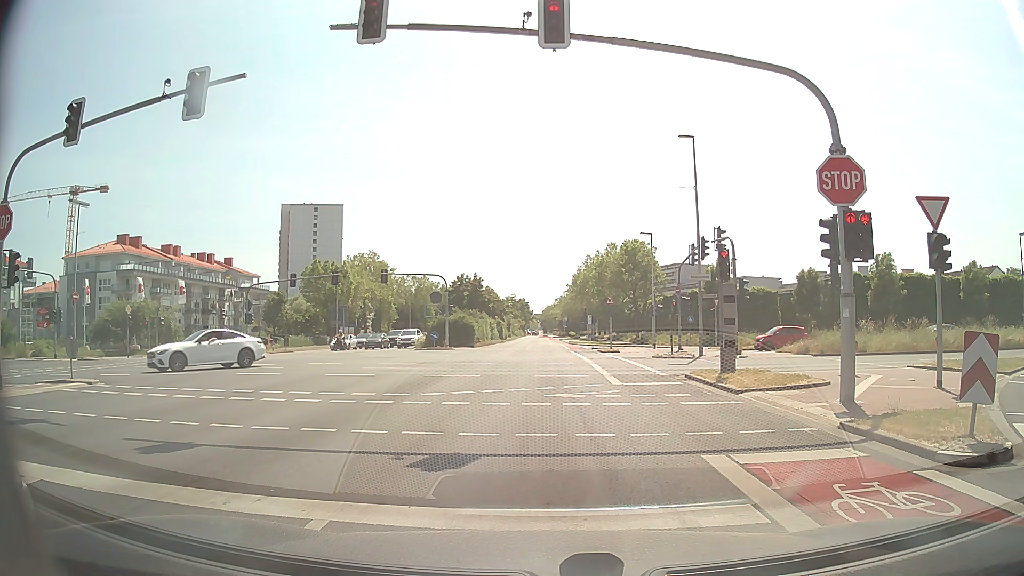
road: secondary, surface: asphalt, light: Day
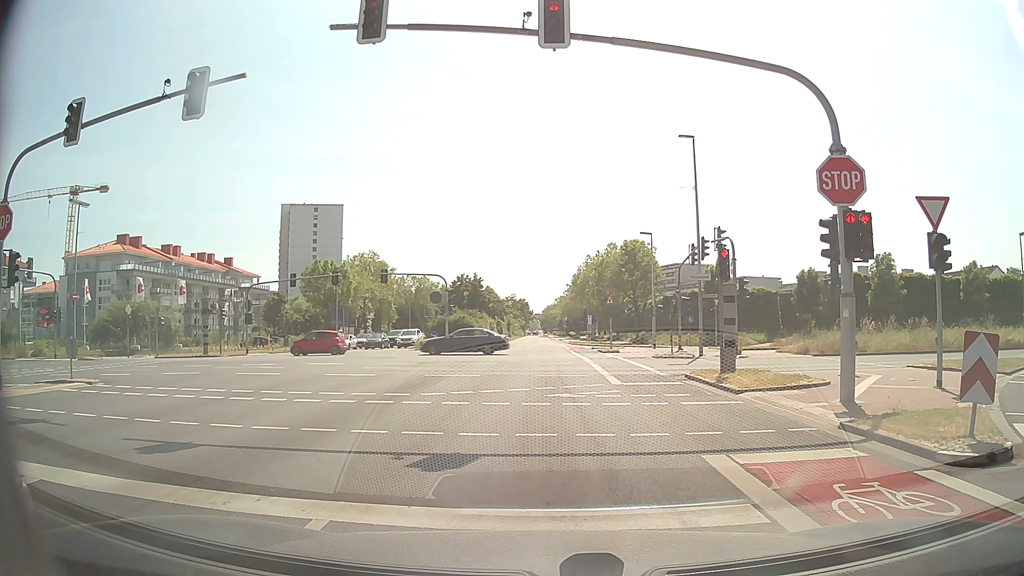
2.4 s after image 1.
(0.0, 0.0) m; 0°
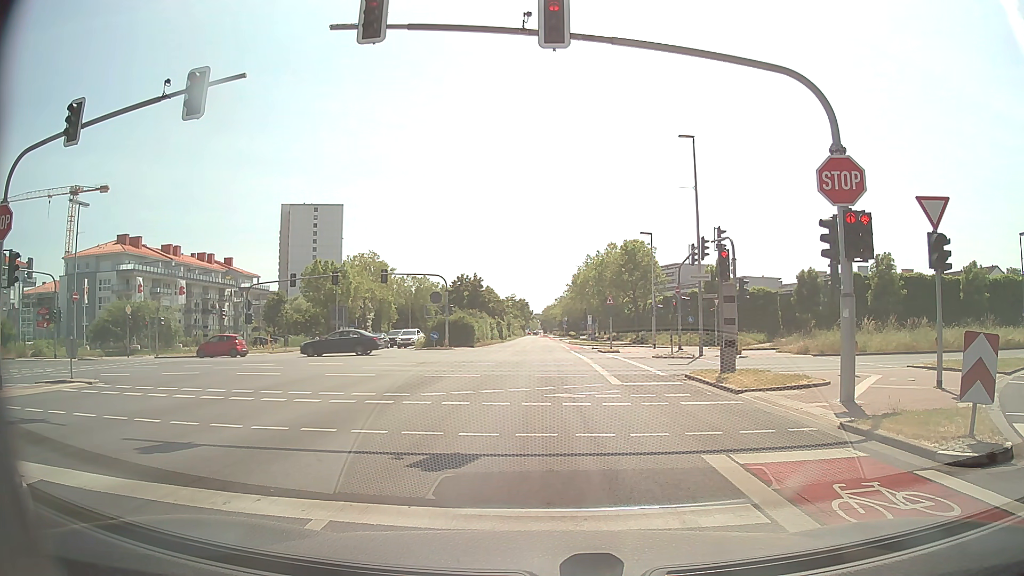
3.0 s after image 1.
(0.0, 0.0) m; 0°
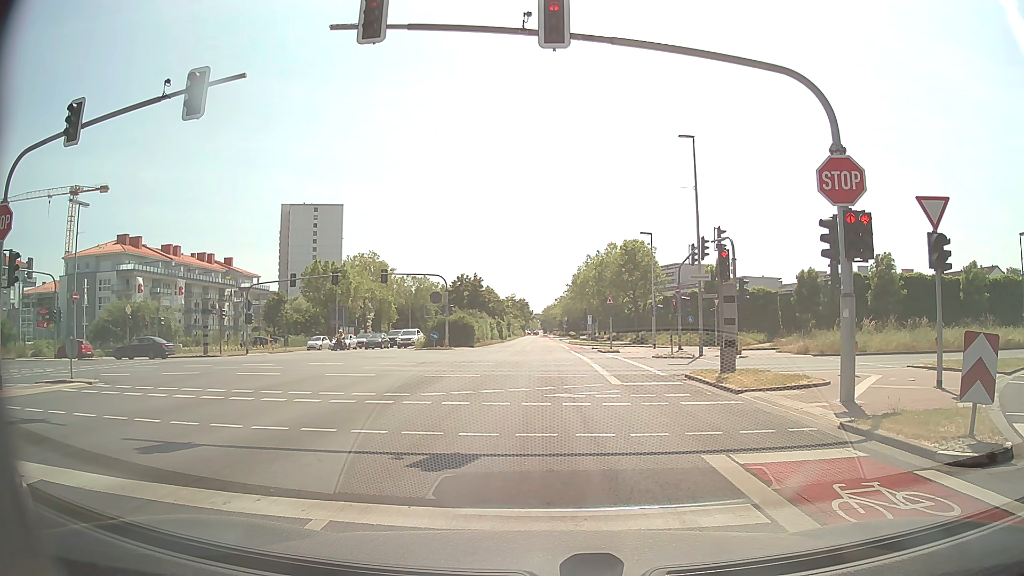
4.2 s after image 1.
(0.0, 0.0) m; 0°
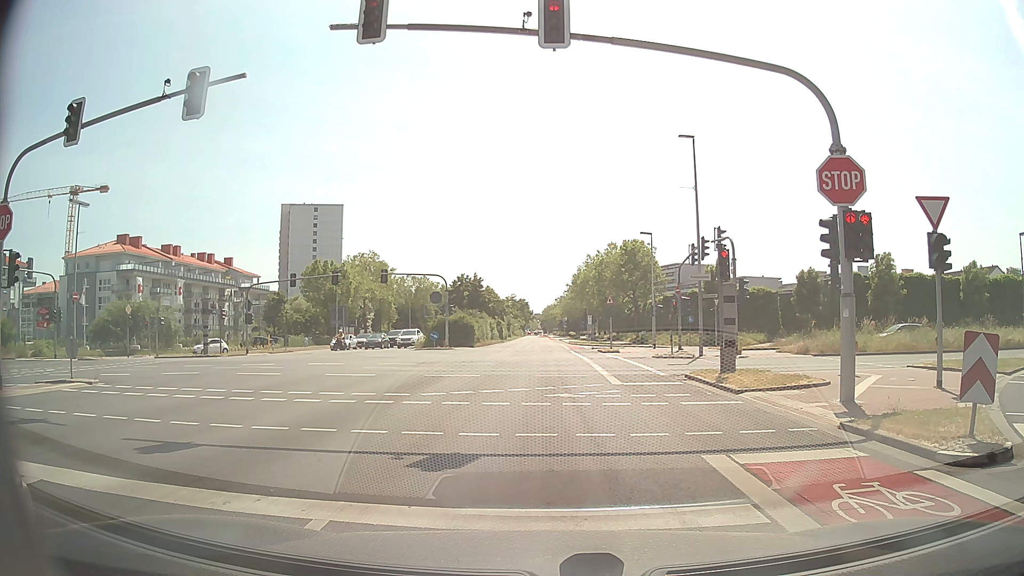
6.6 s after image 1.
(0.0, 0.0) m; 0°
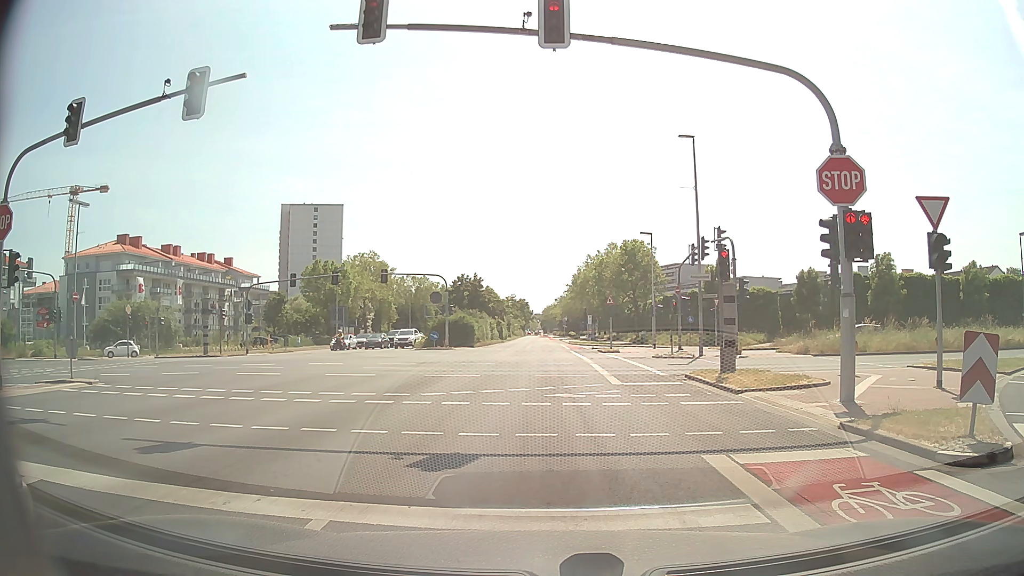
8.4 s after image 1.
(0.0, 0.0) m; 0°
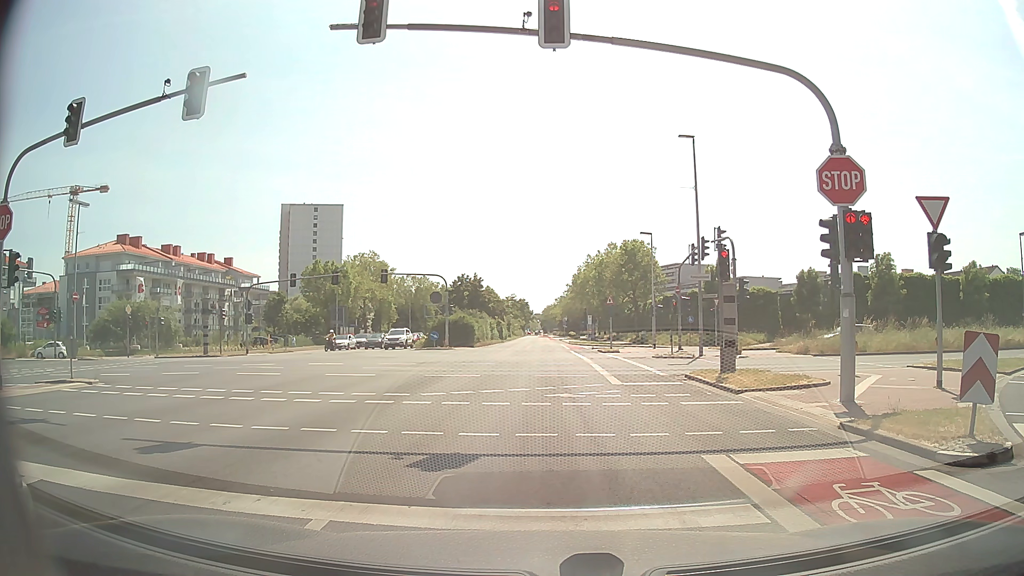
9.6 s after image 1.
(0.0, 0.0) m; 0°
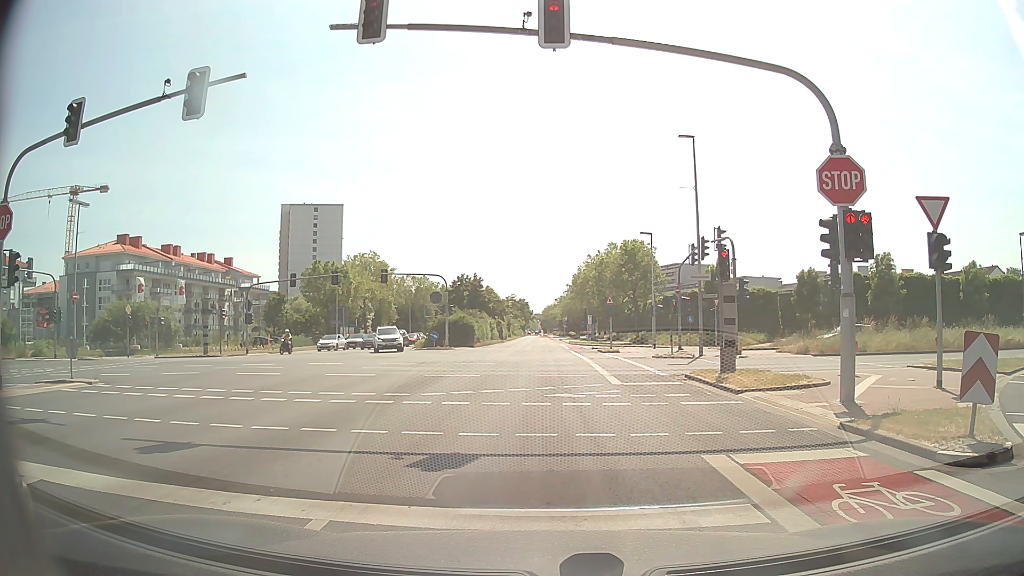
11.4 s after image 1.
(0.0, 0.0) m; 0°
(0, +10) (+1, +20) (+1, +30) (+1, +40) (+2, +50) (+2, +60) (+2, +70) (+2, +80) (+3, +90) (+3, +100) m
